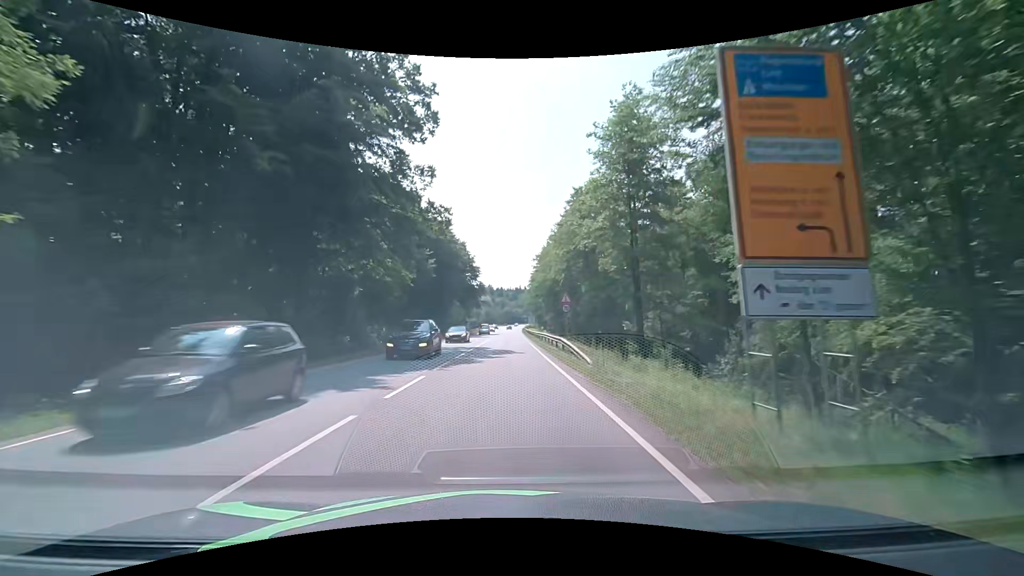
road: secondary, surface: asphalt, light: Day
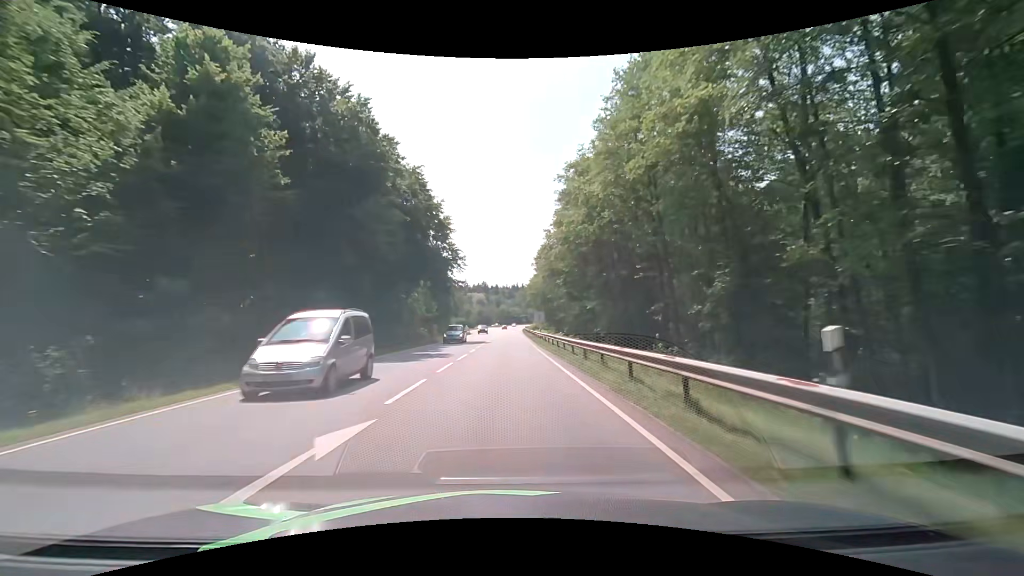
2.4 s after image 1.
(+0.3, +42.6) m; +1°
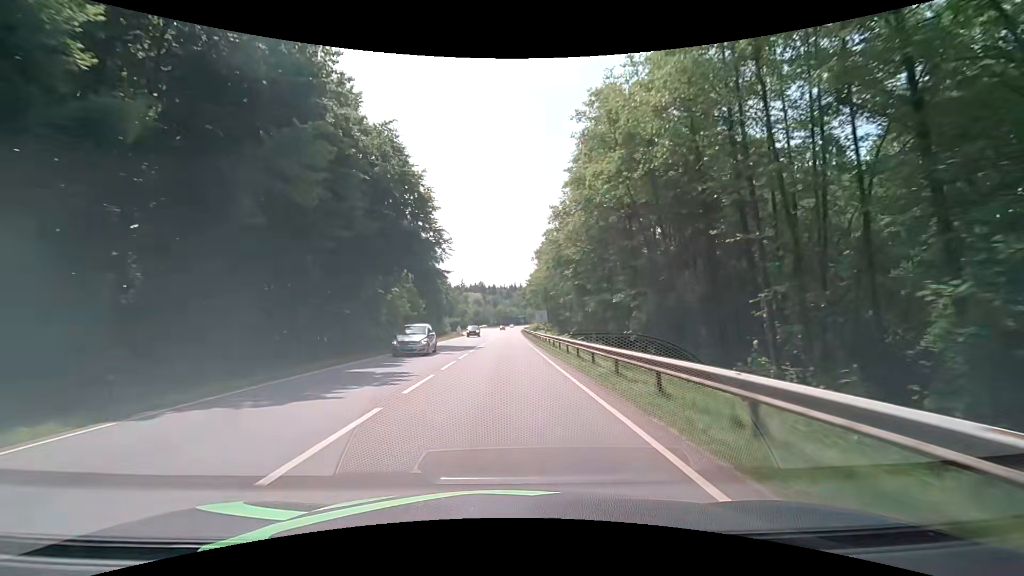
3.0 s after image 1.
(0.0, +10.4) m; 0°
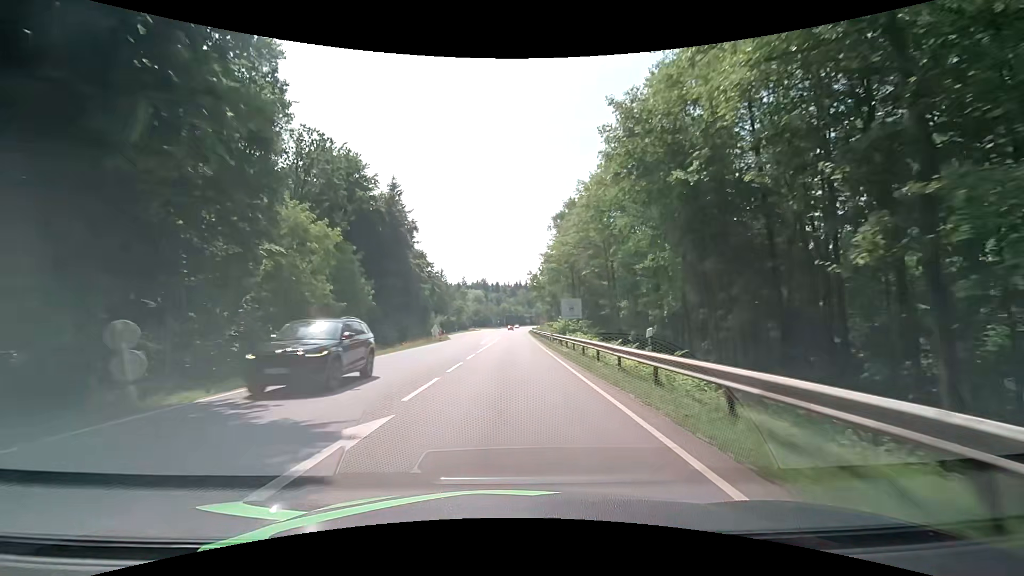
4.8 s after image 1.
(+0.1, +30.9) m; 0°
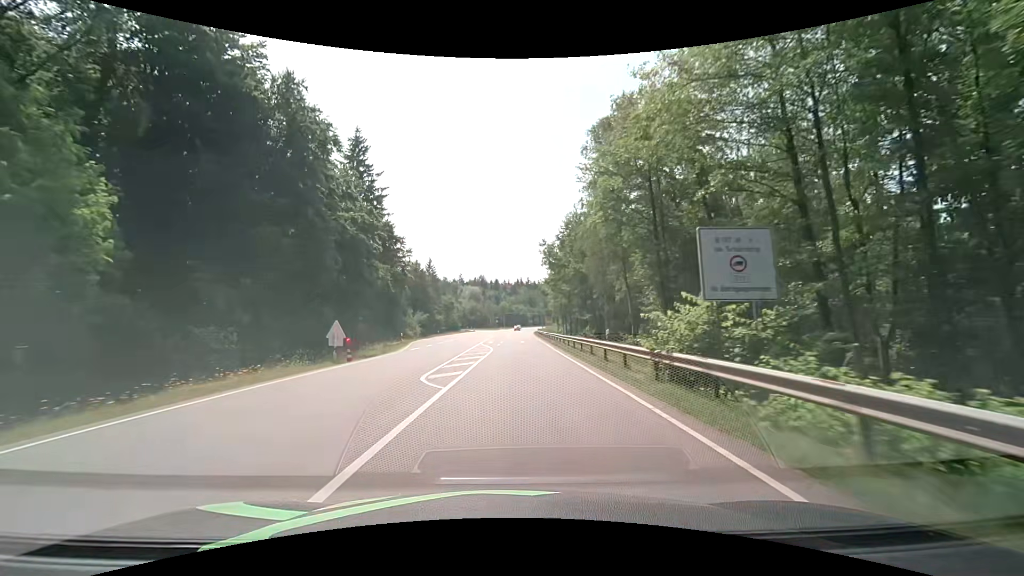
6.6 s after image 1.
(-0.2, +30.3) m; 0°
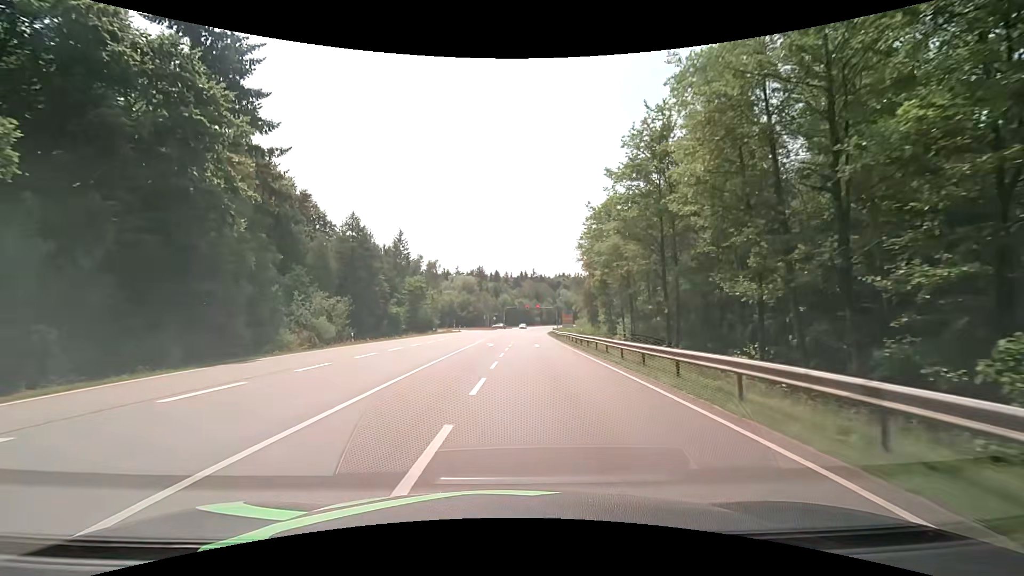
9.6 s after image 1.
(+0.6, +47.2) m; 0°
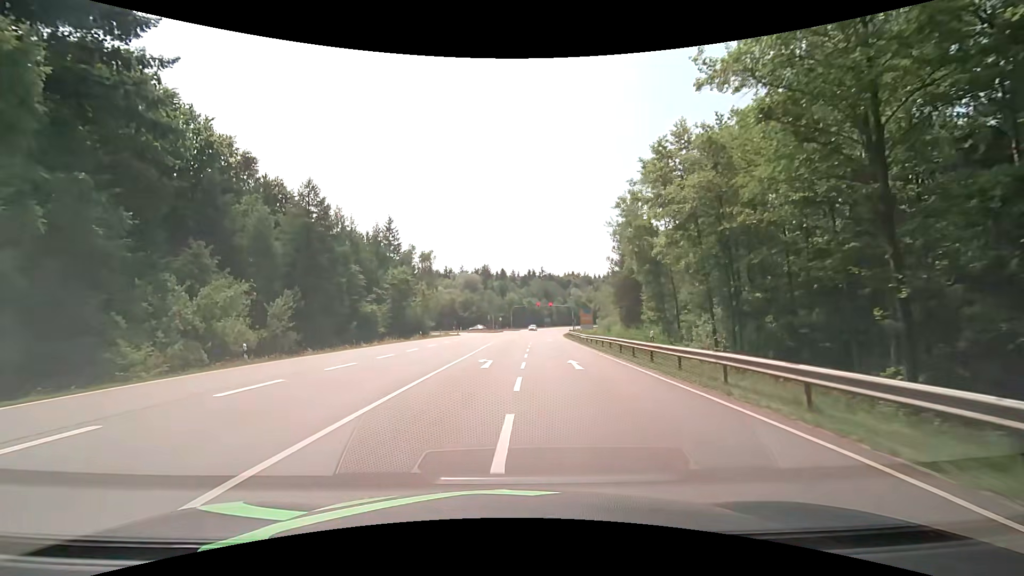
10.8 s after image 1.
(-0.3, +16.9) m; -2°
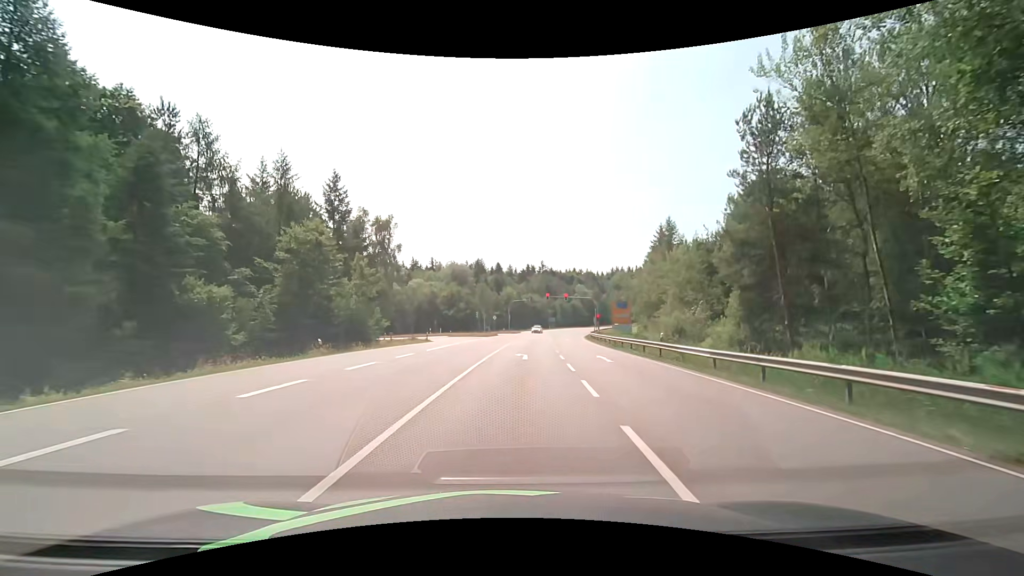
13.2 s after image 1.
(0.0, +30.4) m; +1°
(0, +10) (0, +20) (+1, +30) (+2, +40) (+2, +50) (+3, +60) (+5, +70) (+4, +80) (-1, +88) (-11, +92) m
